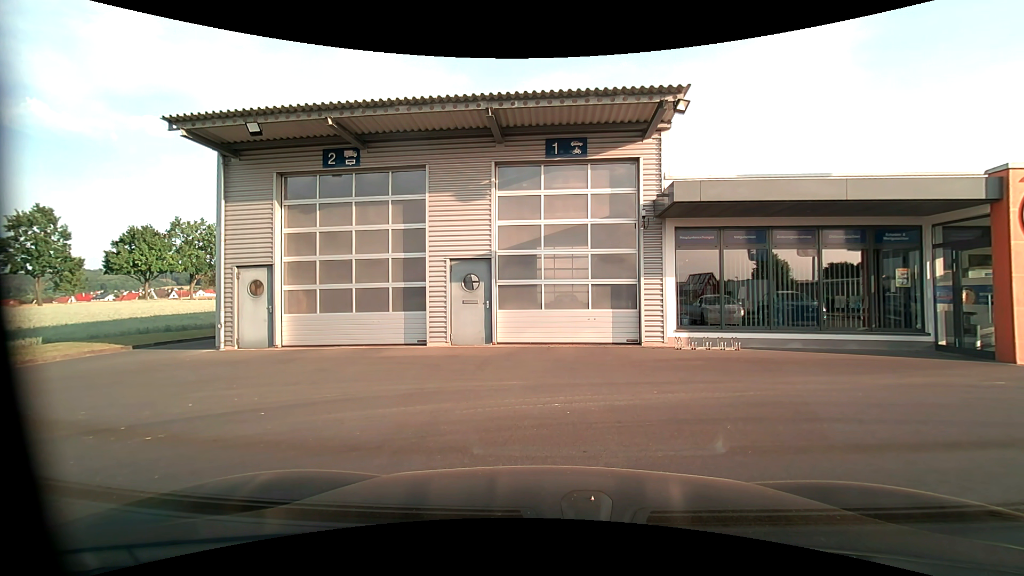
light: Day
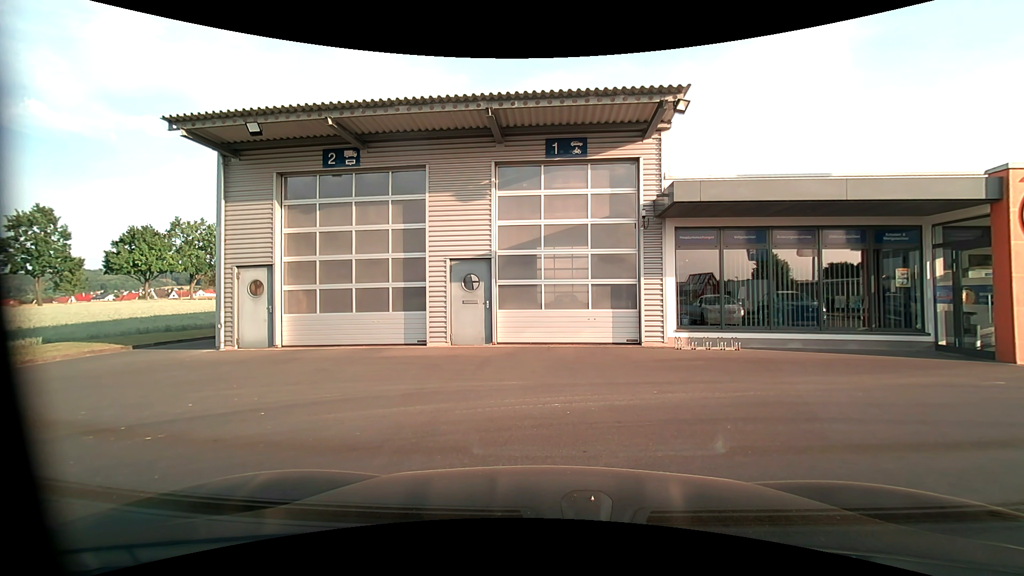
(0.0, 0.0) m; 0°
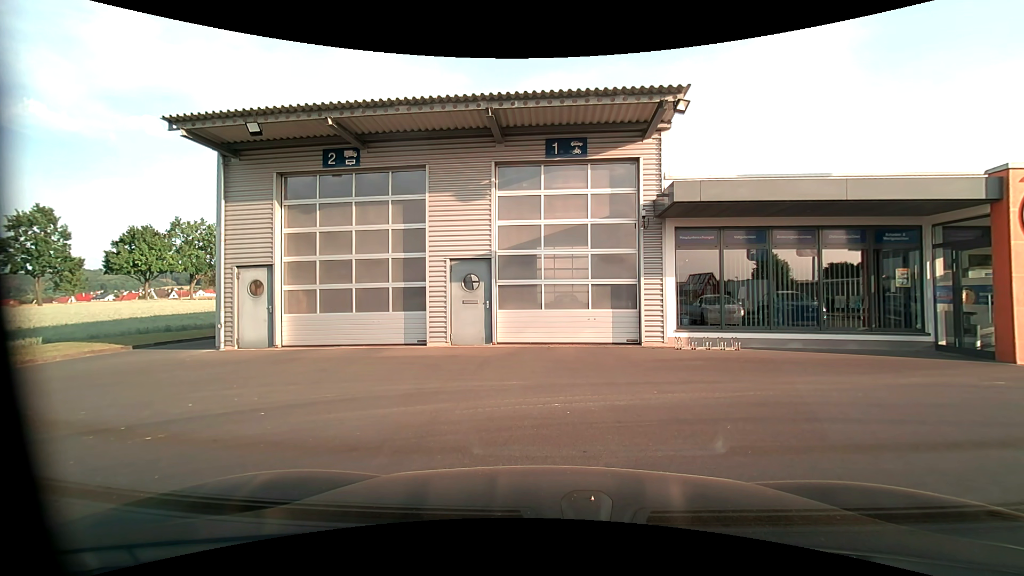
(0.0, 0.0) m; 0°
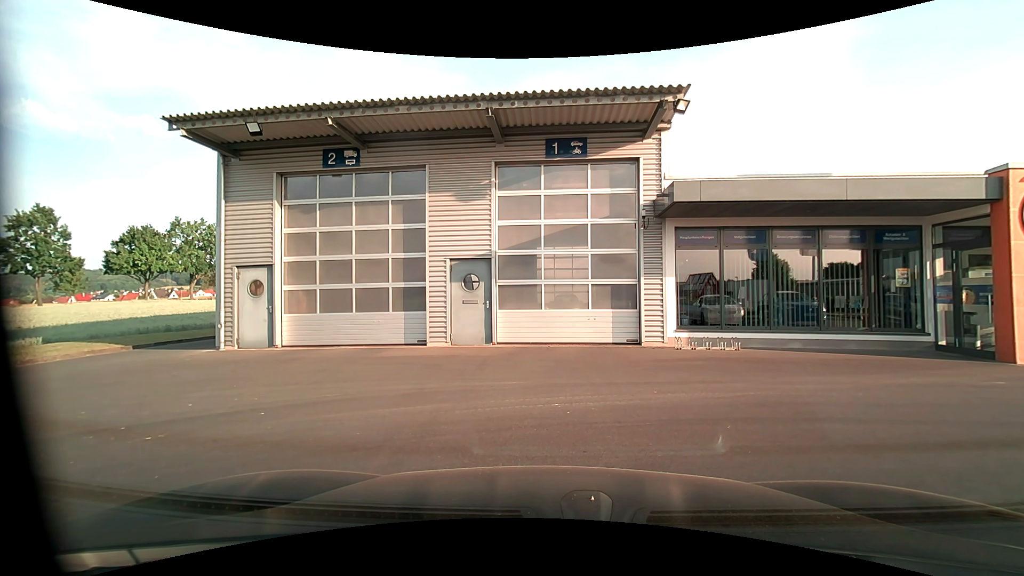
(0.0, 0.0) m; 0°
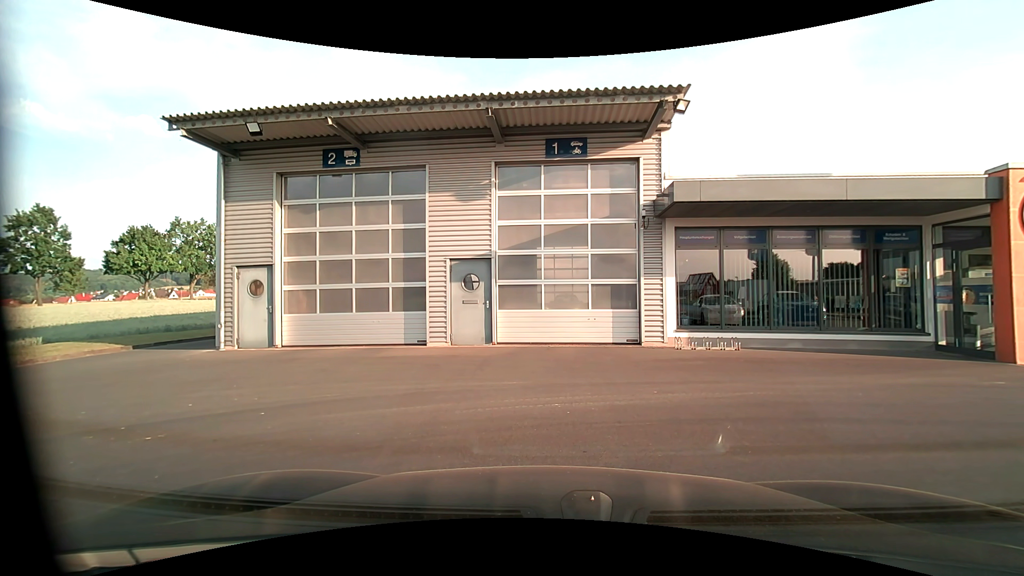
(0.0, 0.0) m; 0°
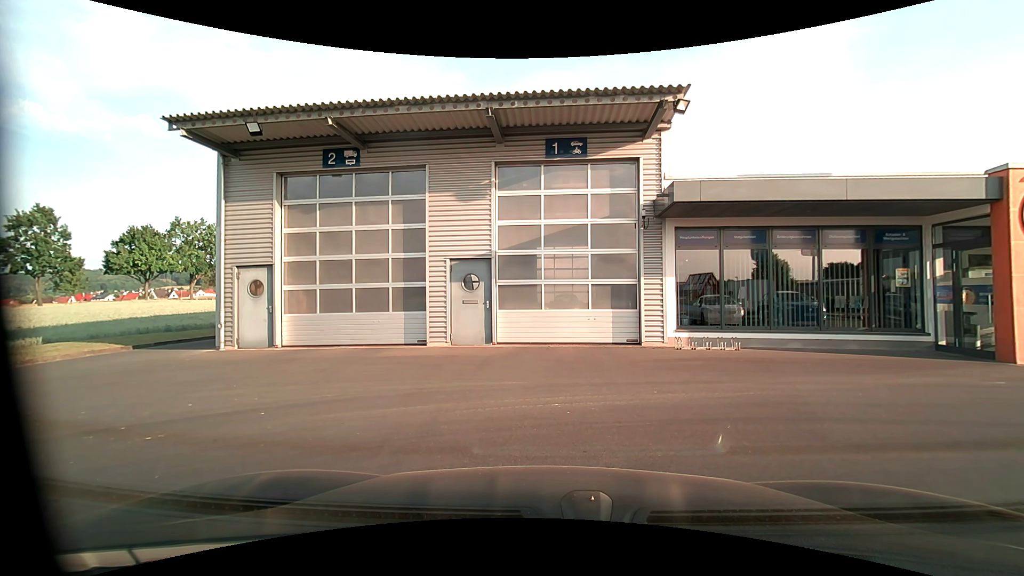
(0.0, 0.0) m; 0°
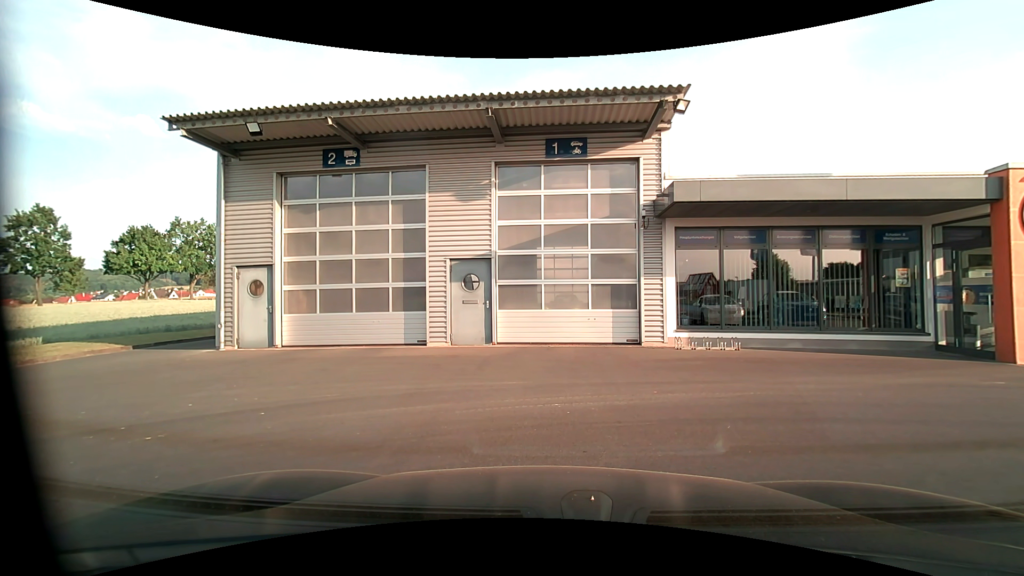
(0.0, 0.0) m; 0°
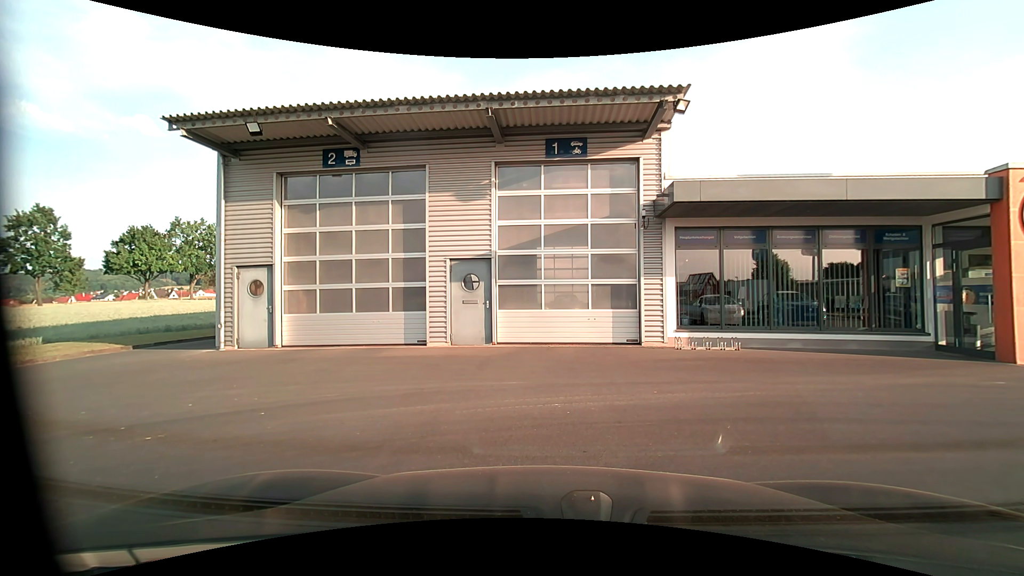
(0.0, 0.0) m; 0°
